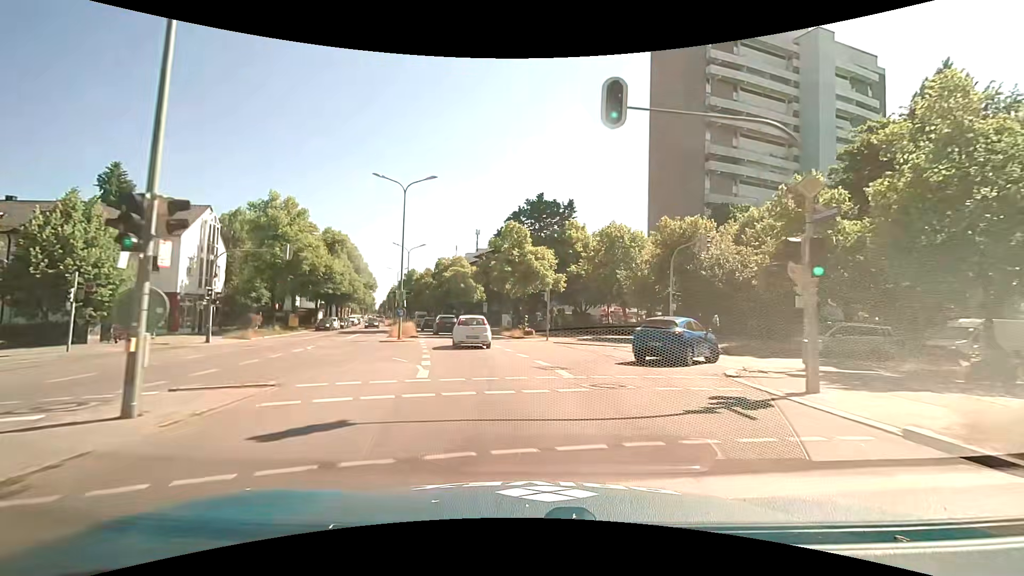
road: secondary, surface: asphalt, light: Day
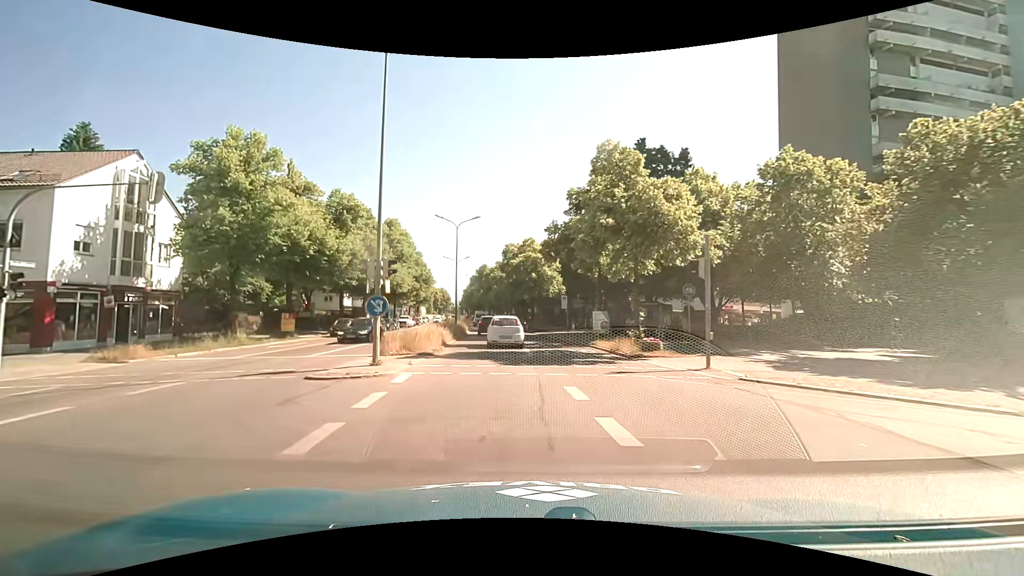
(-1.3, +18.1) m; -10°
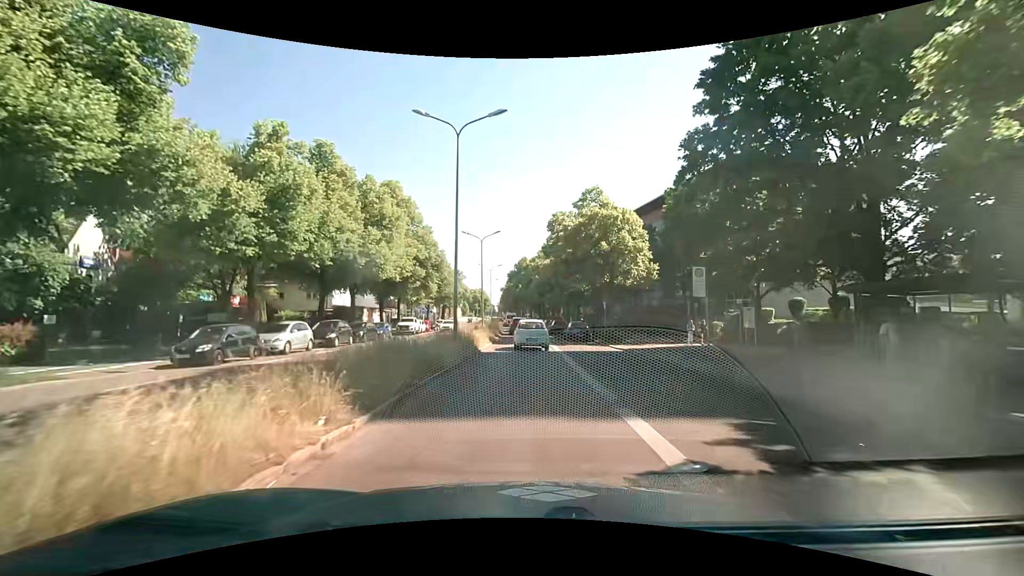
(-1.4, +23.5) m; -4°
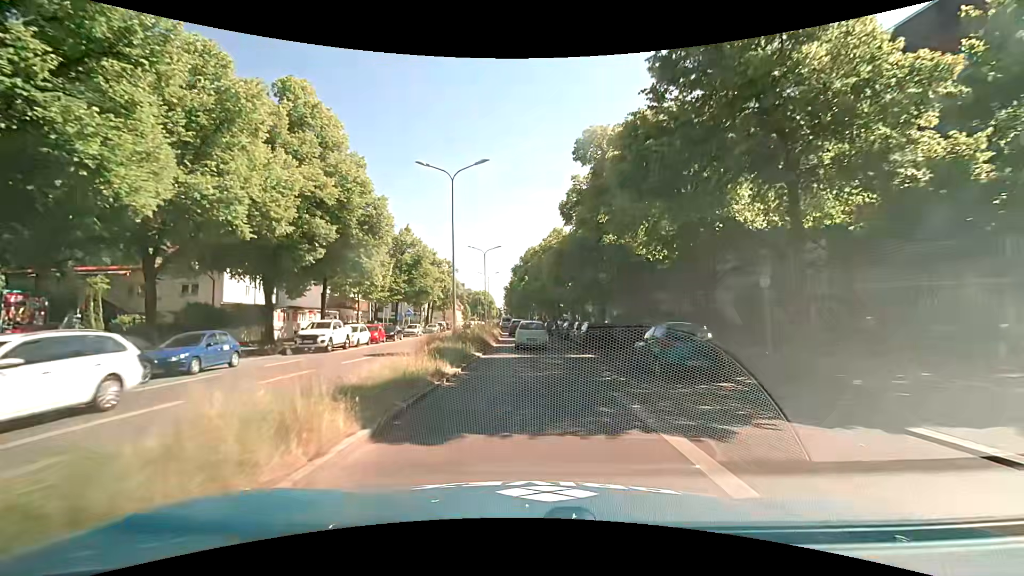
(-0.4, +23.9) m; -1°
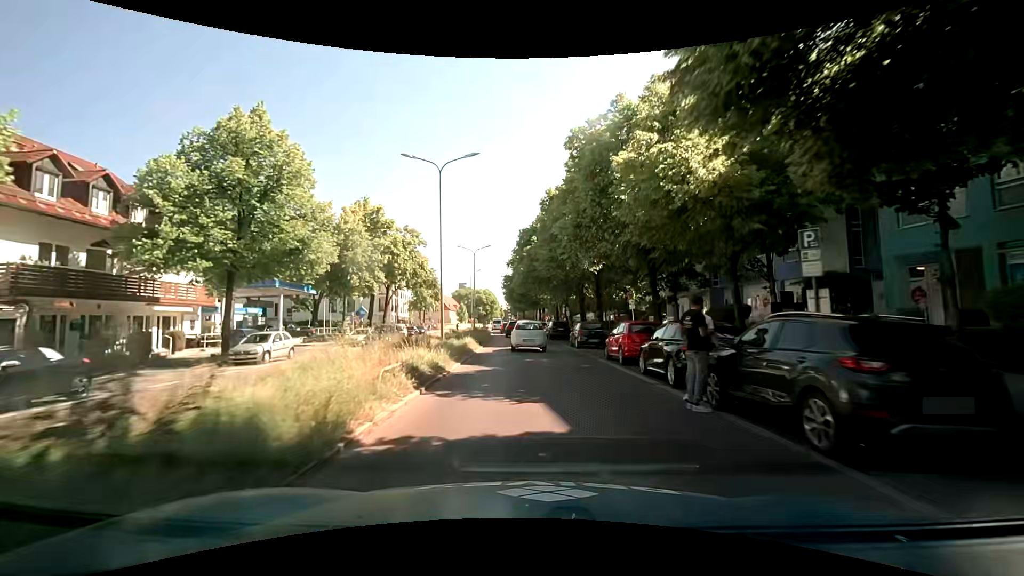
(-0.2, +33.7) m; -1°
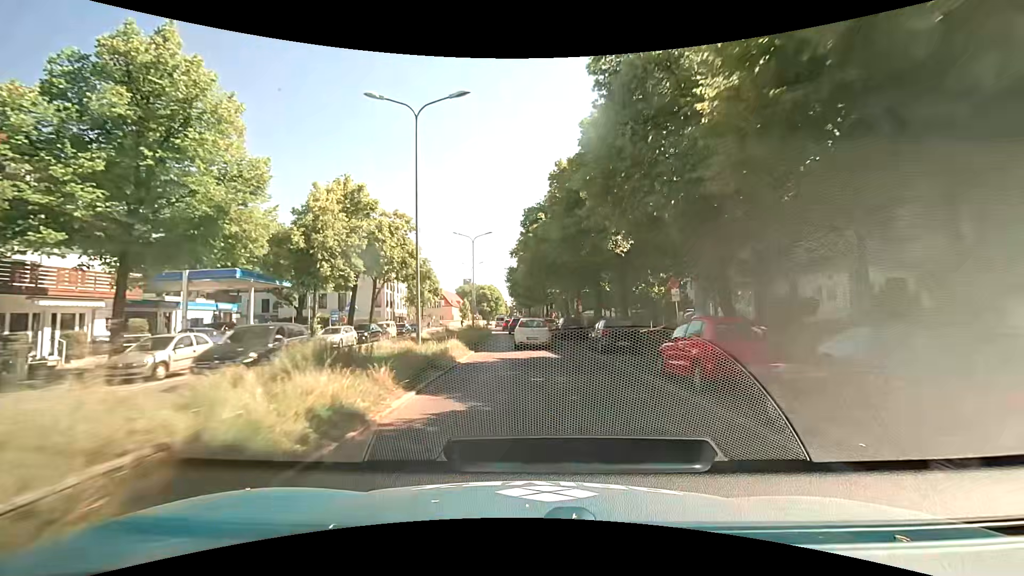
(0.0, +6.9) m; -1°
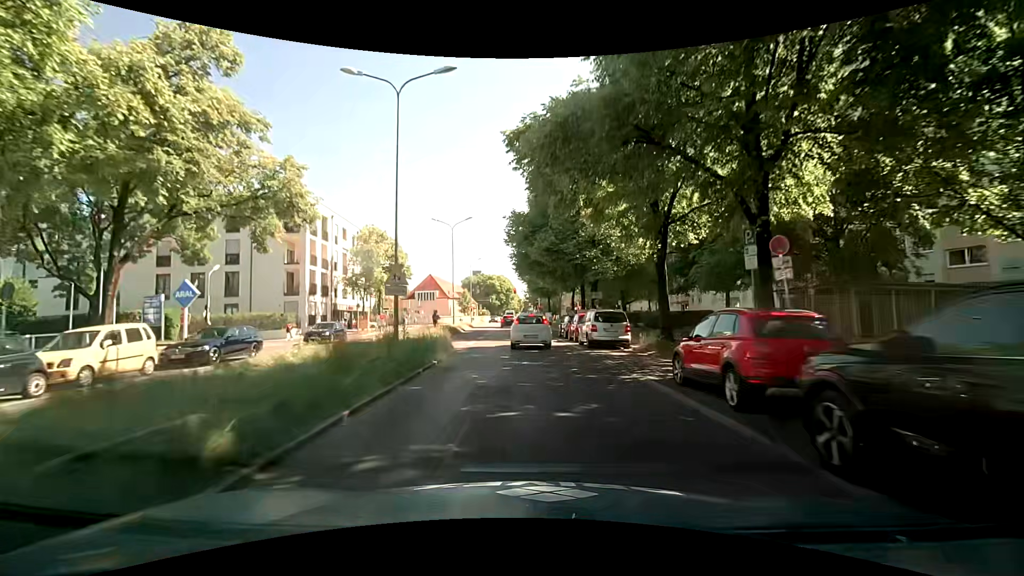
(-0.2, +33.4) m; 0°
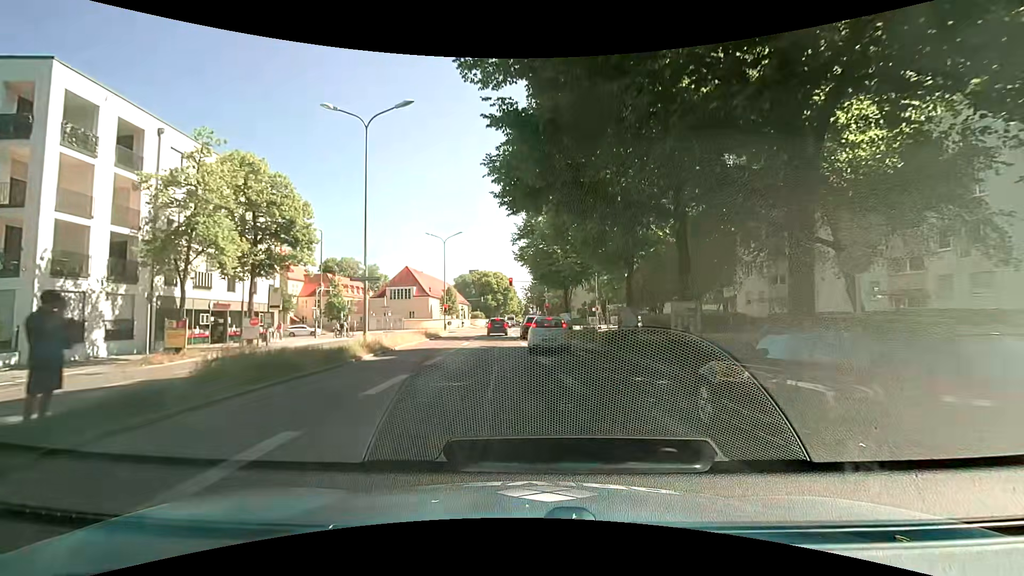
(-0.7, +26.4) m; -1°
